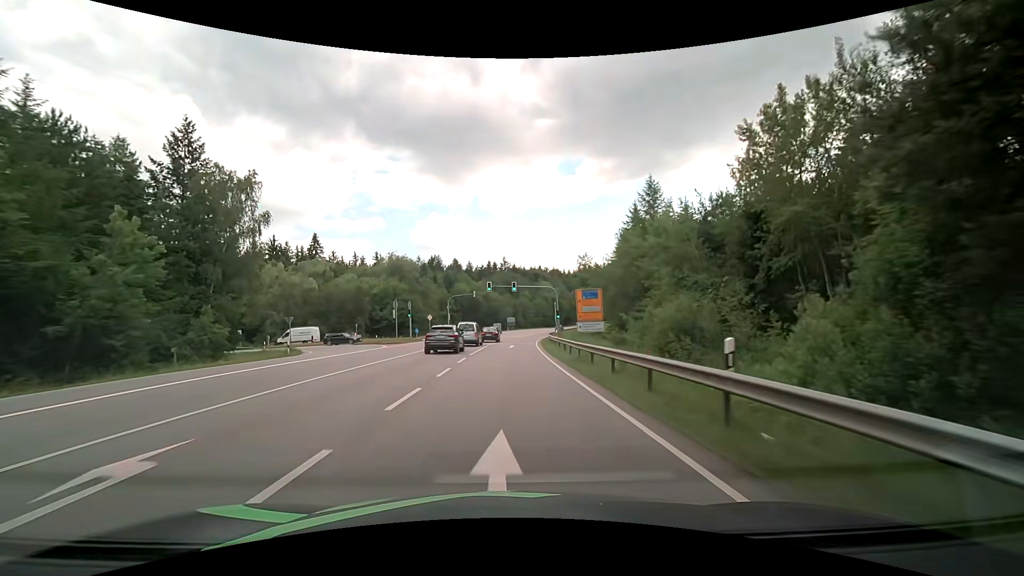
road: secondary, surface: asphalt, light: Day
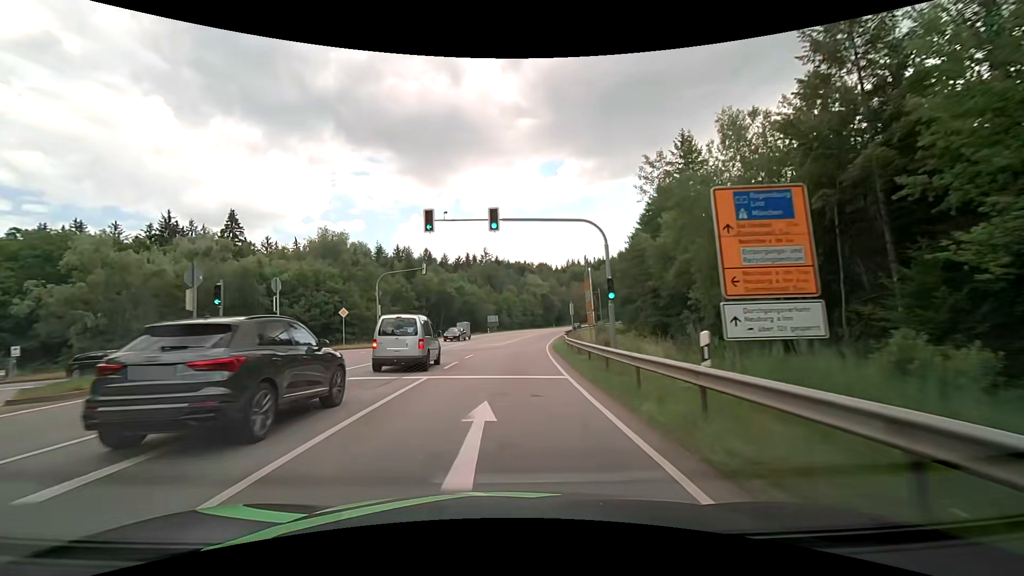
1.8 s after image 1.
(+0.5, +32.2) m; +2°
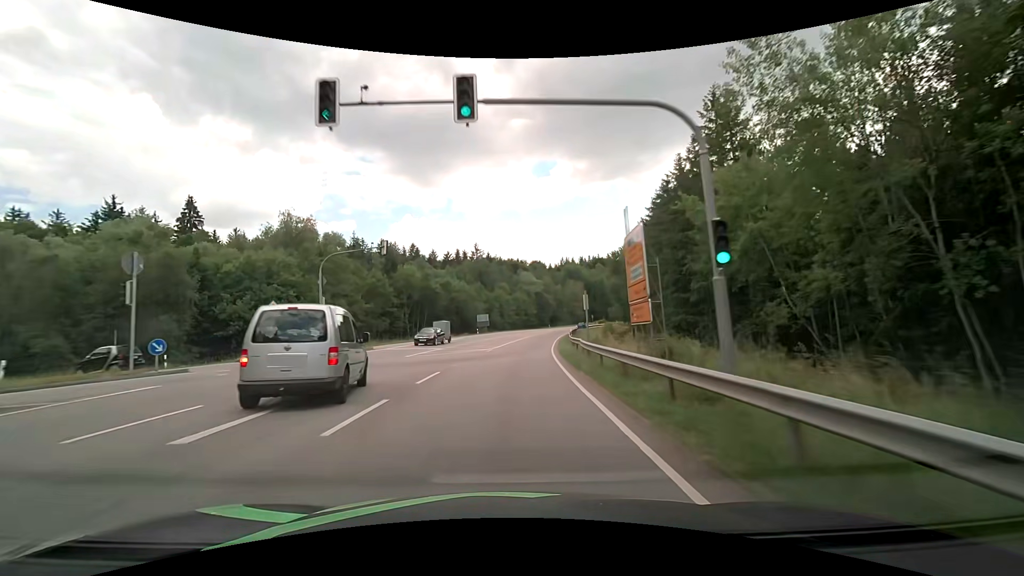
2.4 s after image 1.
(+0.1, +10.7) m; +1°
(0, +10) (0, +20) (+1, +30) (+1, +40) (+2, +50) (+4, +60) (+5, +70) (+7, +80) (+9, +89) (+11, +99) m
